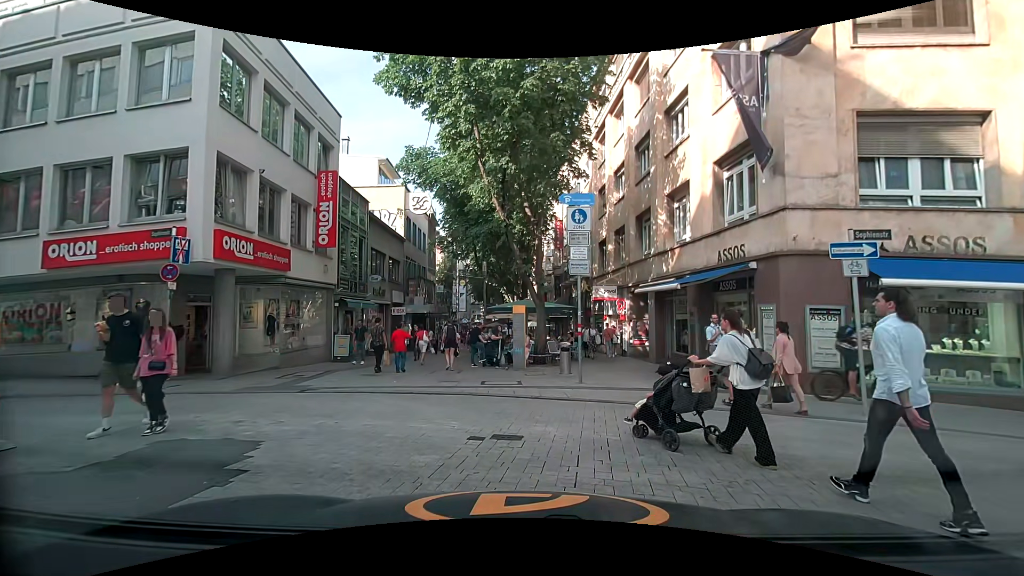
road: residential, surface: paving_stones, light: Day
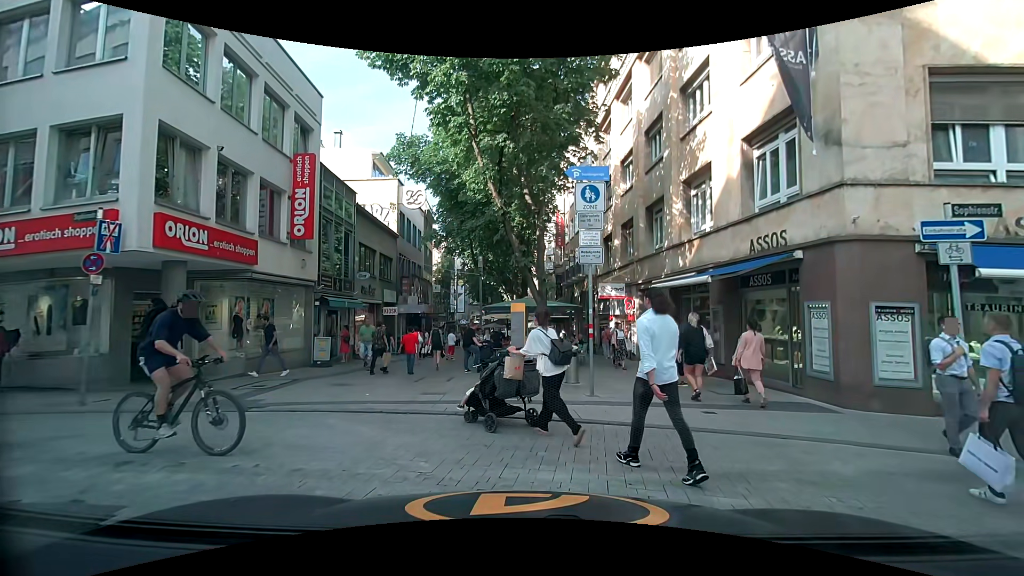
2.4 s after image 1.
(0.0, +2.0) m; 0°
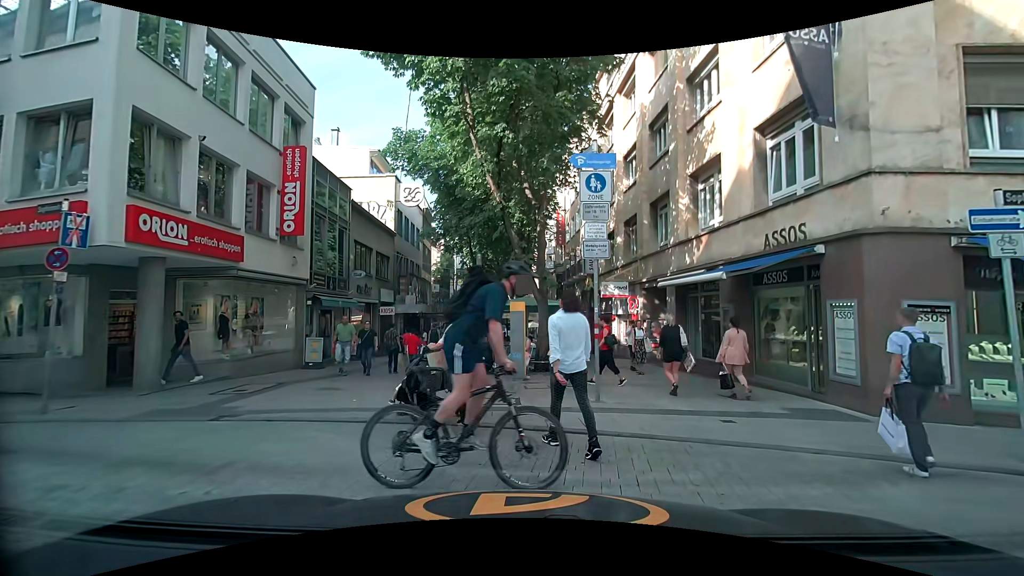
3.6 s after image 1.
(0.0, +0.8) m; 0°
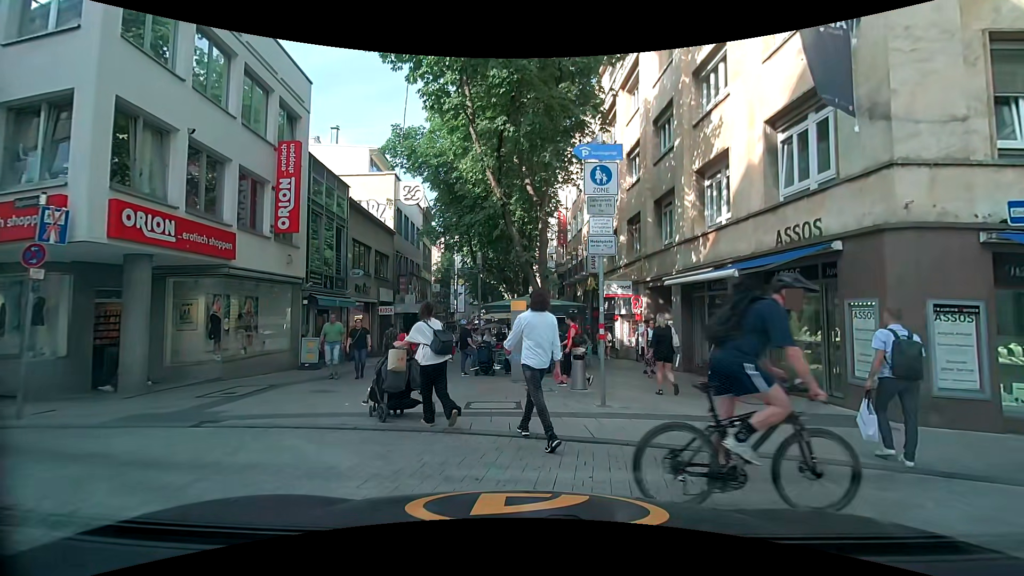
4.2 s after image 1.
(0.0, +0.5) m; 0°
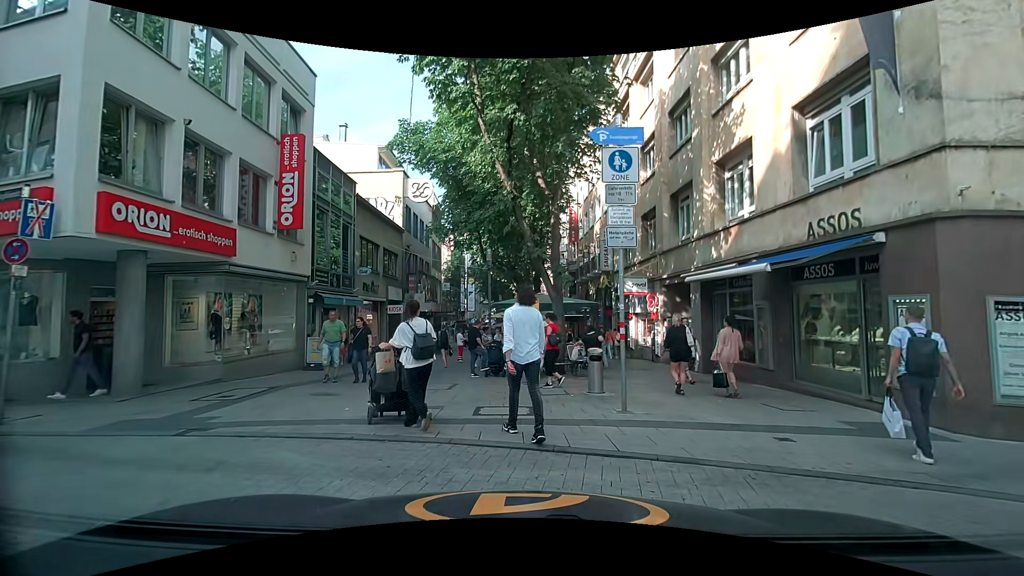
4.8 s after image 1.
(0.0, +0.7) m; 0°
